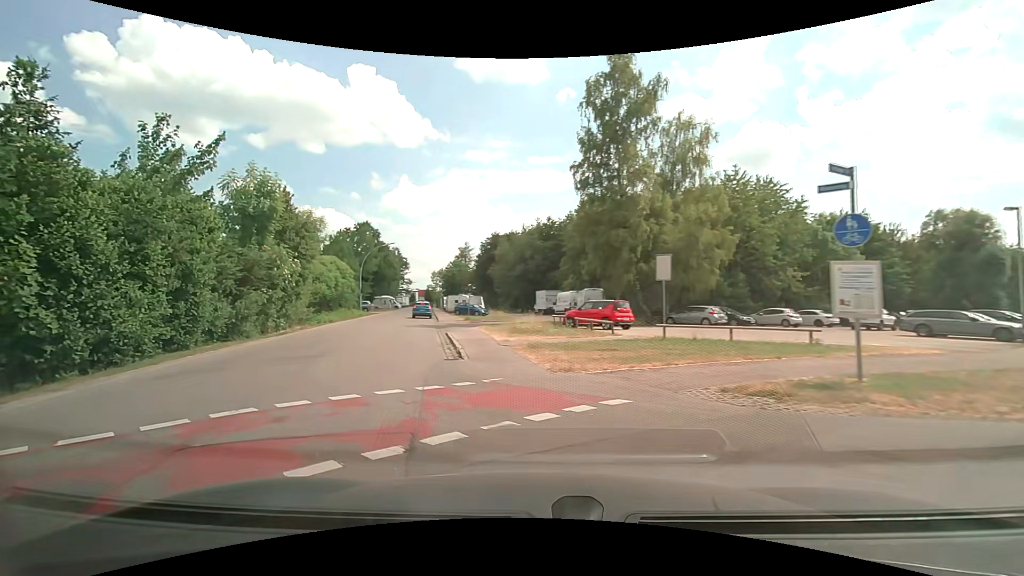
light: Day
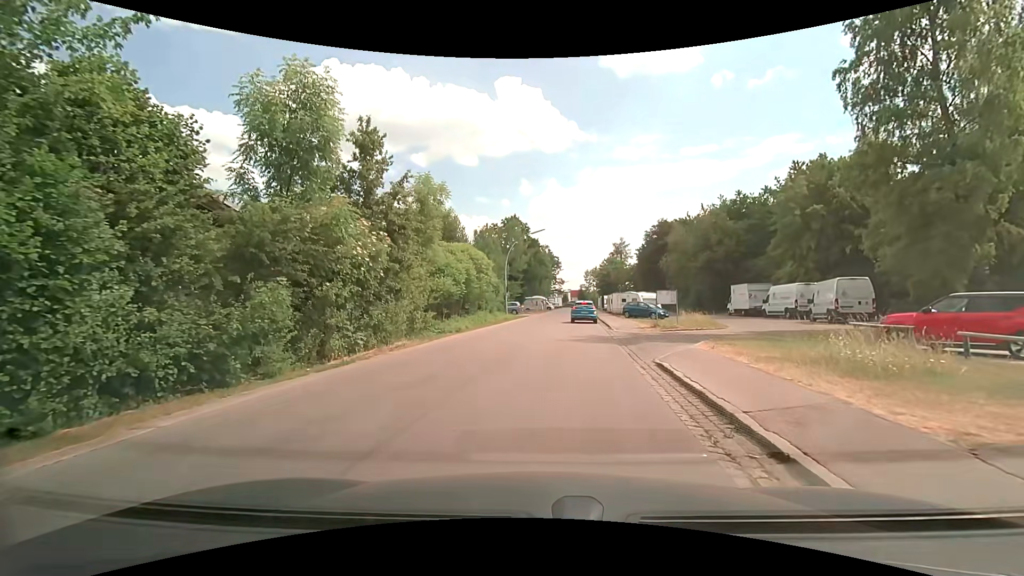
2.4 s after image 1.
(-3.1, +11.8) m; -18°
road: residential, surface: asphalt
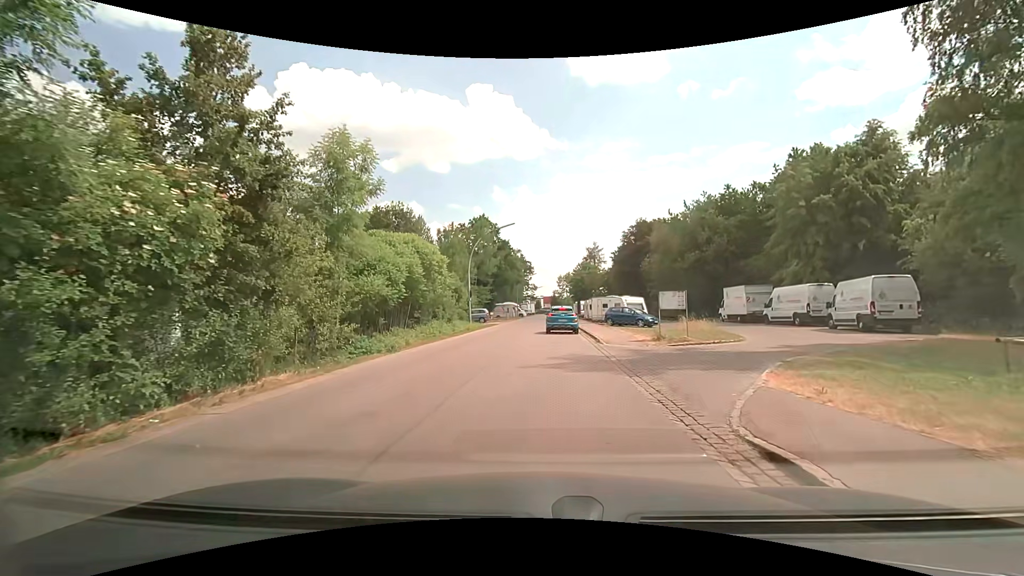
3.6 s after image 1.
(+0.2, +6.7) m; +3°
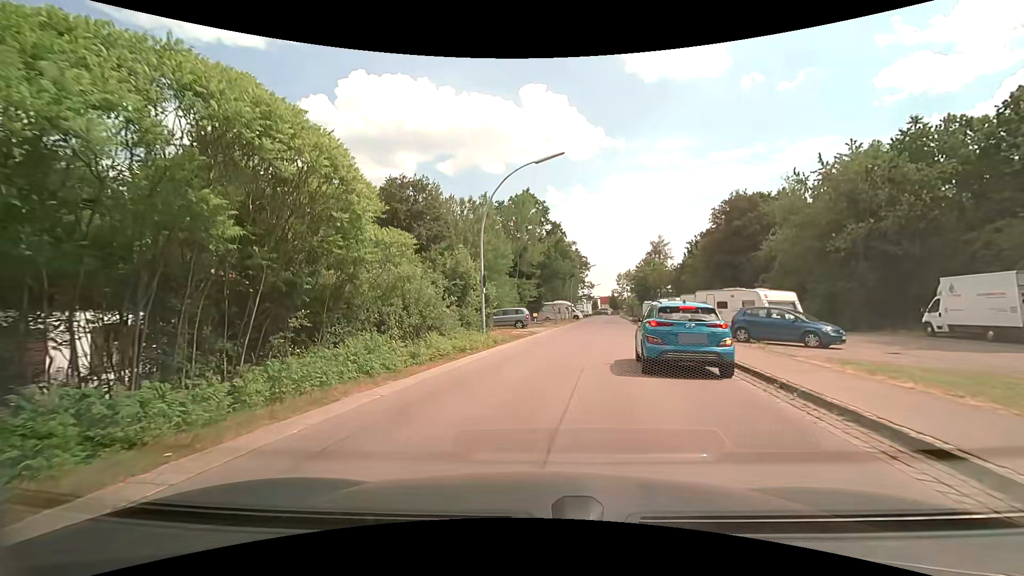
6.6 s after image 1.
(-0.5, +17.3) m; -7°
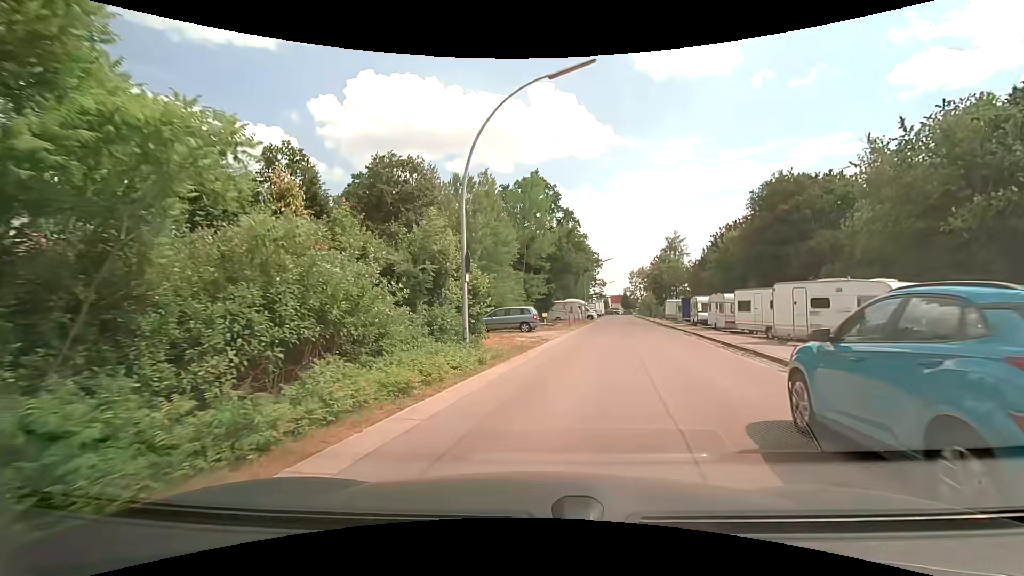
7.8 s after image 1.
(0.0, +7.9) m; 0°
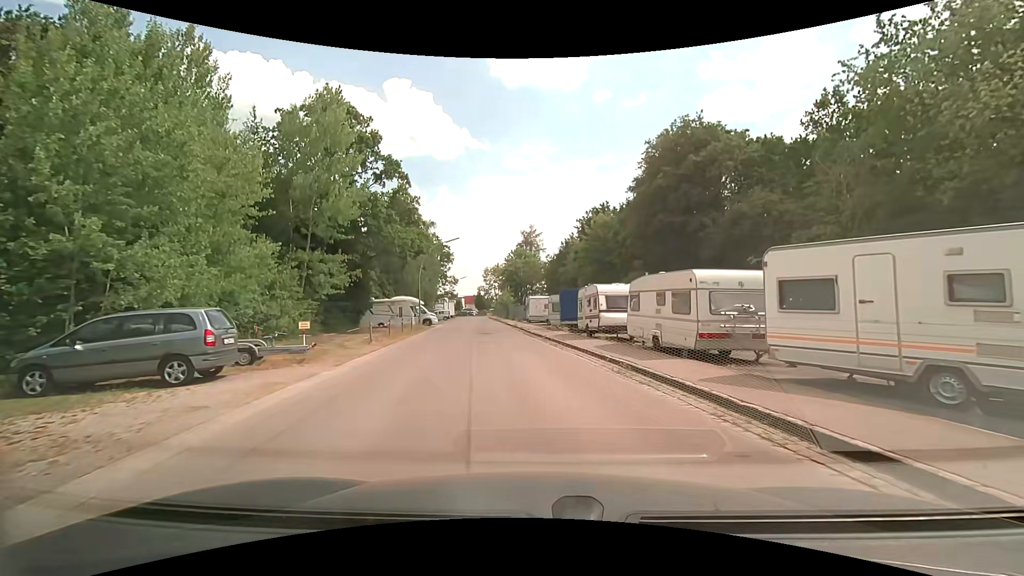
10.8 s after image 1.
(+3.3, +19.3) m; +16°
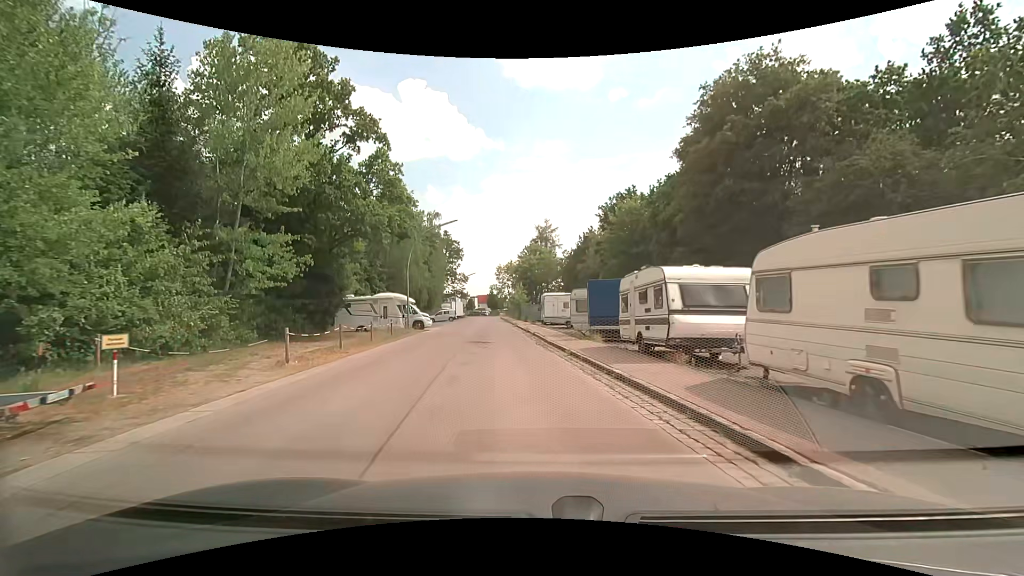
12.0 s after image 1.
(-0.1, +9.0) m; -2°
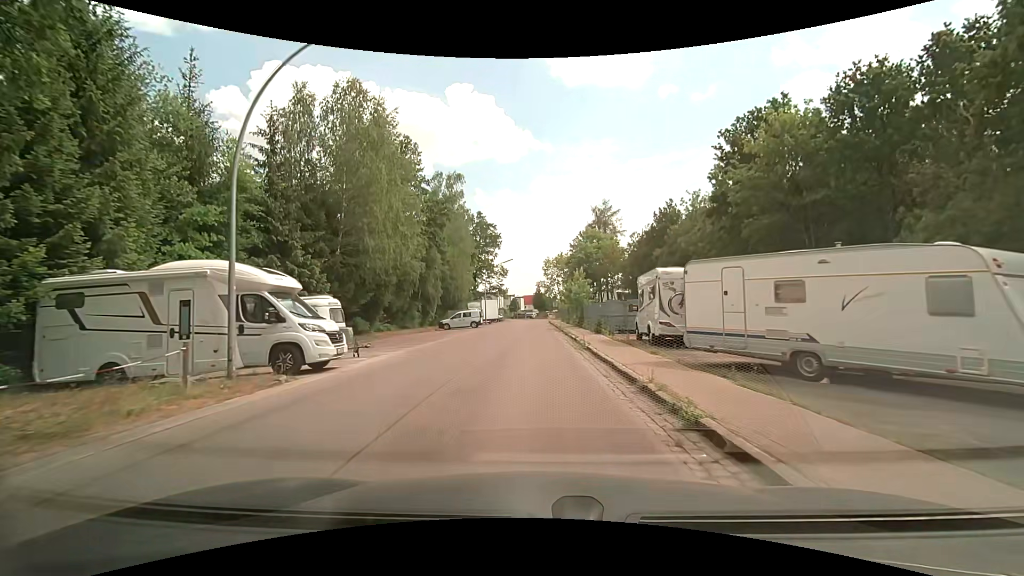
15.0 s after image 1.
(-1.6, +25.8) m; -6°
(0, +10) (0, +20) (+1, +30) (+1, +40) (+1, +50) (+1, +60) (+1, +70) (+1, +80) (+1, +90) (+2, +100) m
